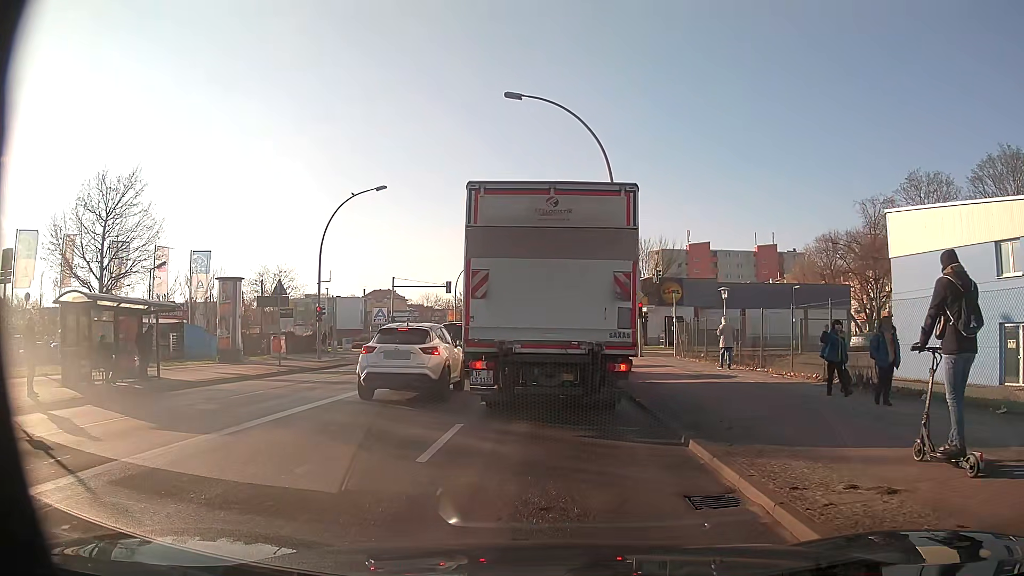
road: secondary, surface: asphalt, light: Day
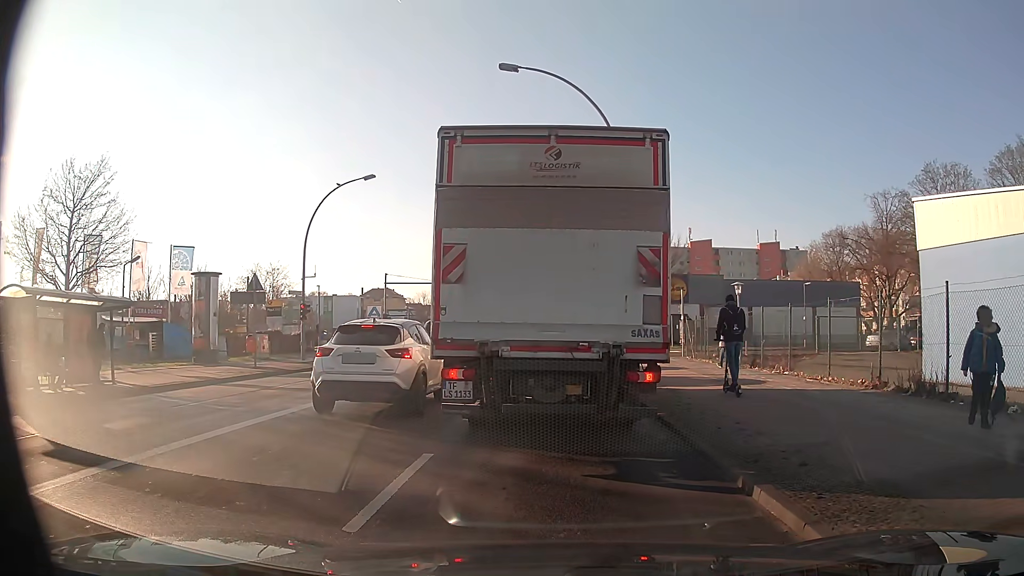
(0.0, +2.4) m; +1°
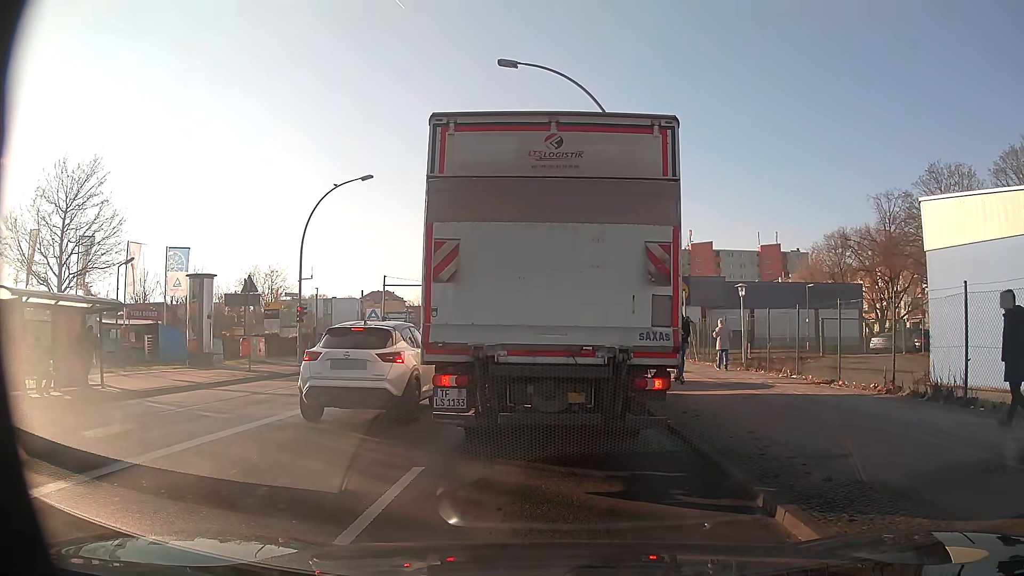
(0.0, +0.6) m; 0°
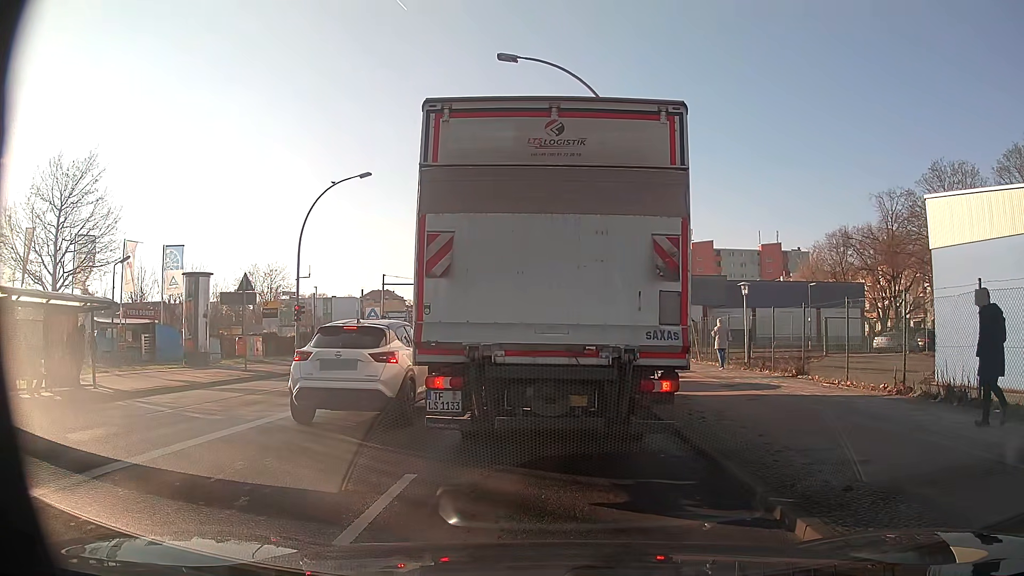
(0.0, +0.4) m; 0°
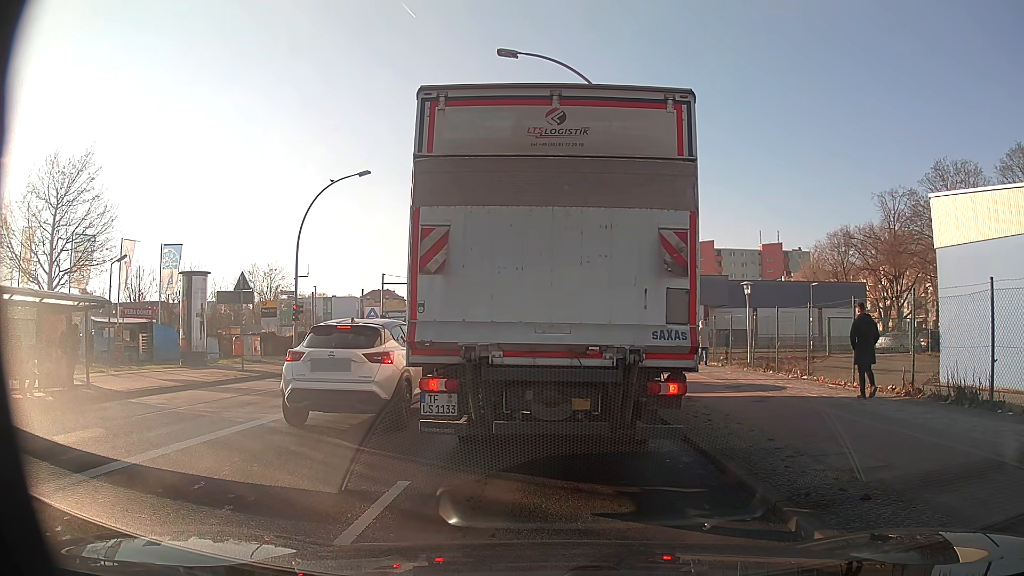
(0.0, +0.4) m; 0°
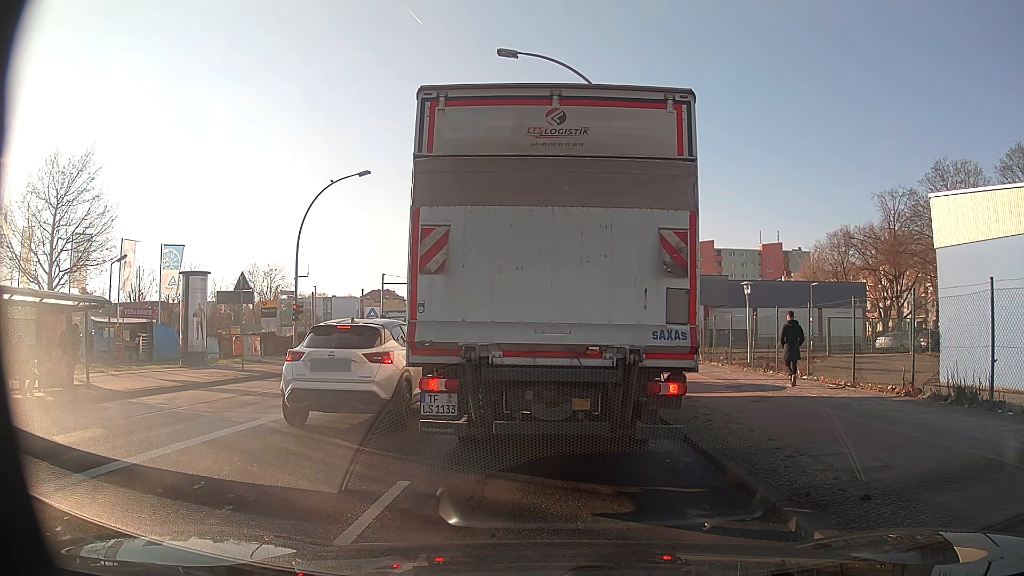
(0.0, 0.0) m; 0°
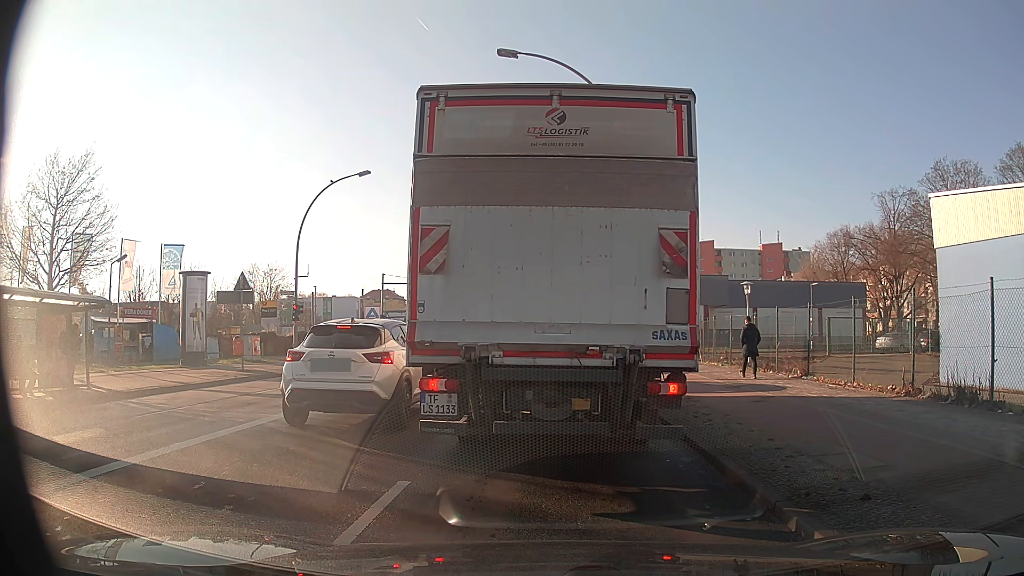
(0.0, 0.0) m; 0°
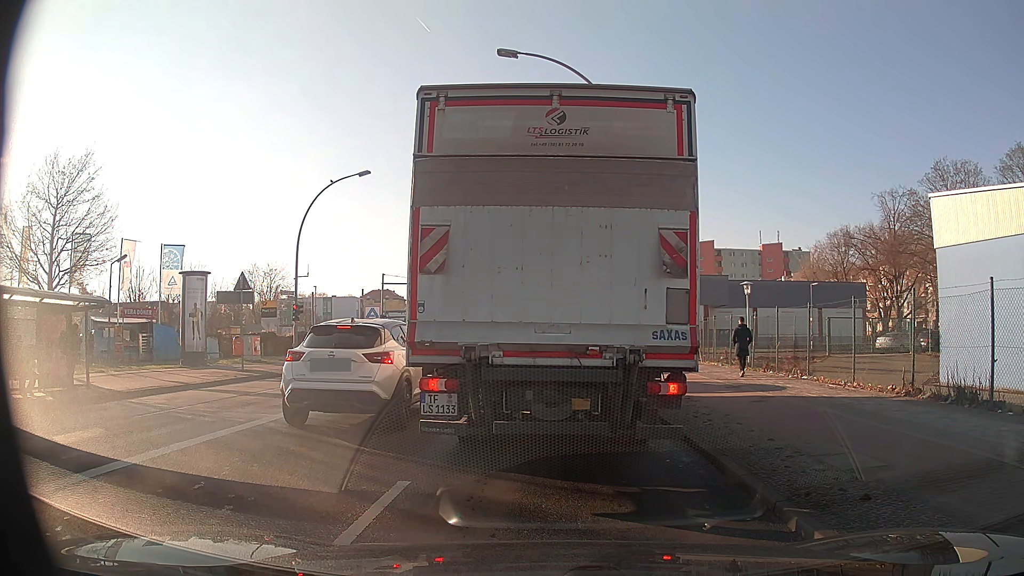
(0.0, 0.0) m; 0°
(0, +10) (0, +20) (0, +30) (0, +40) (0, +50) (-1, +60) (-1, +70) (-1, +80) (-1, +90) (-1, +100) m
